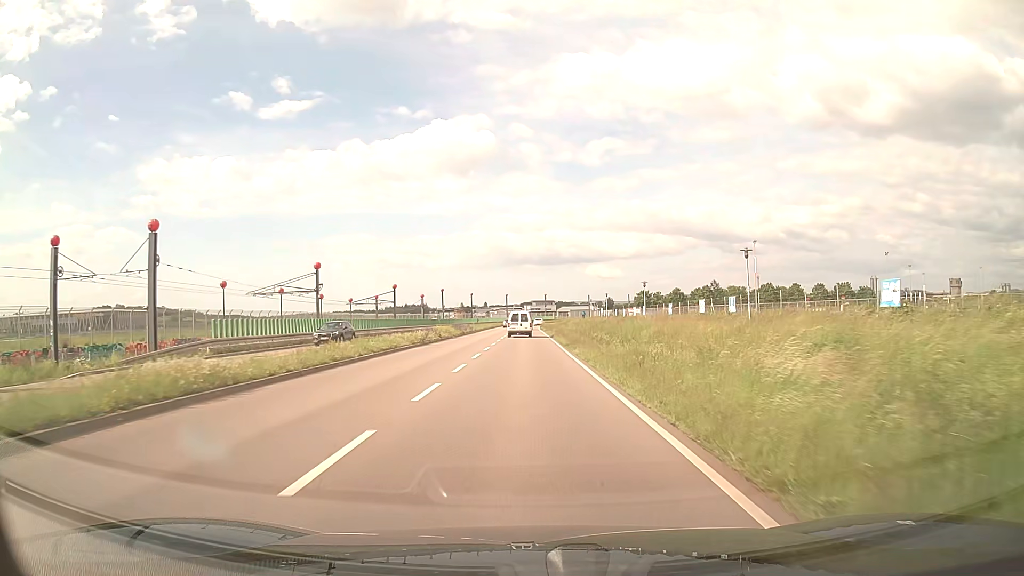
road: secondary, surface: asphalt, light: Day
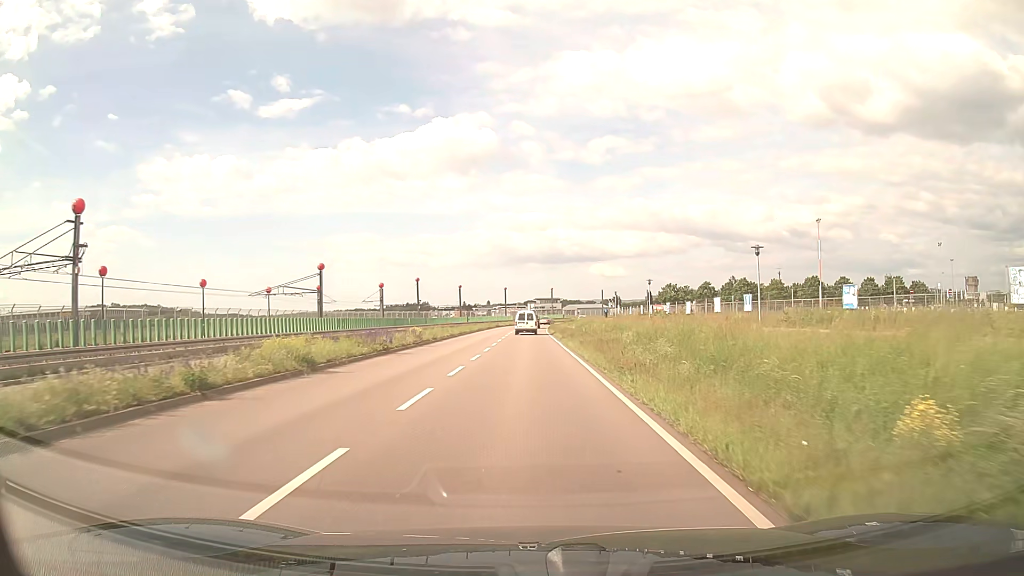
(-0.1, +31.2) m; 0°
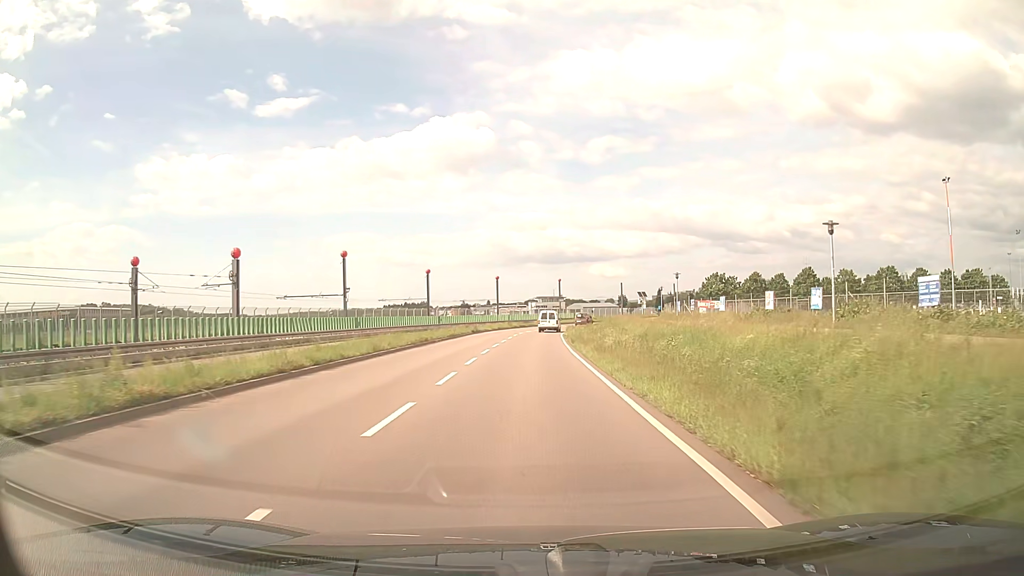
(-0.1, +38.4) m; 0°
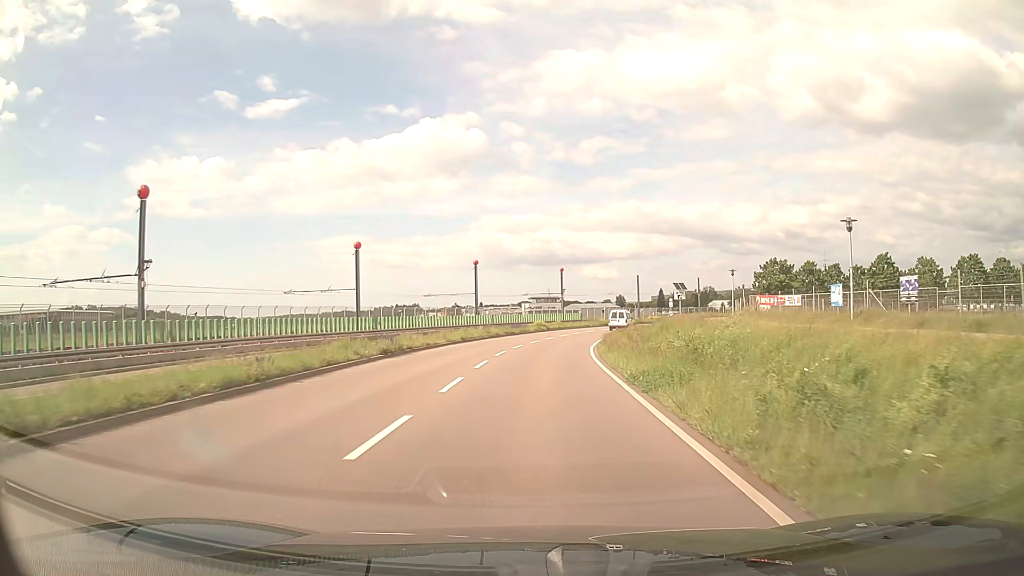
(0.0, +31.2) m; 0°
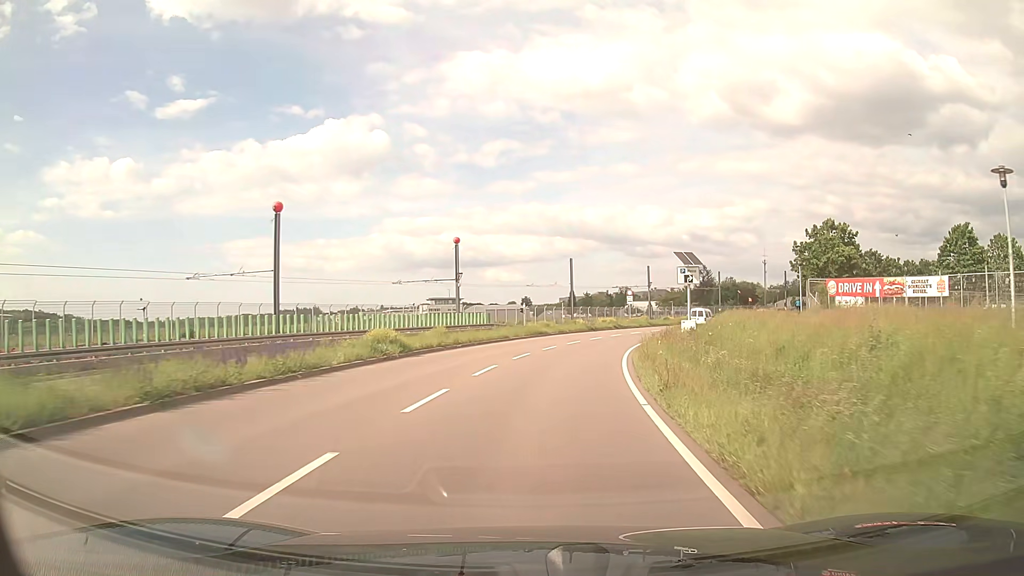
(+2.2, +38.4) m; +8°
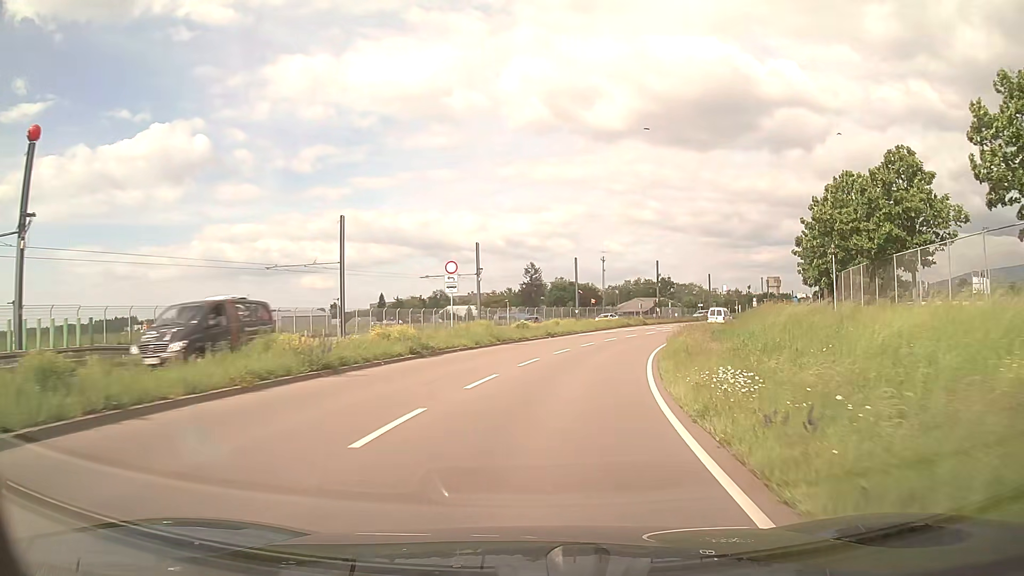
(+4.8, +37.7) m; +16°
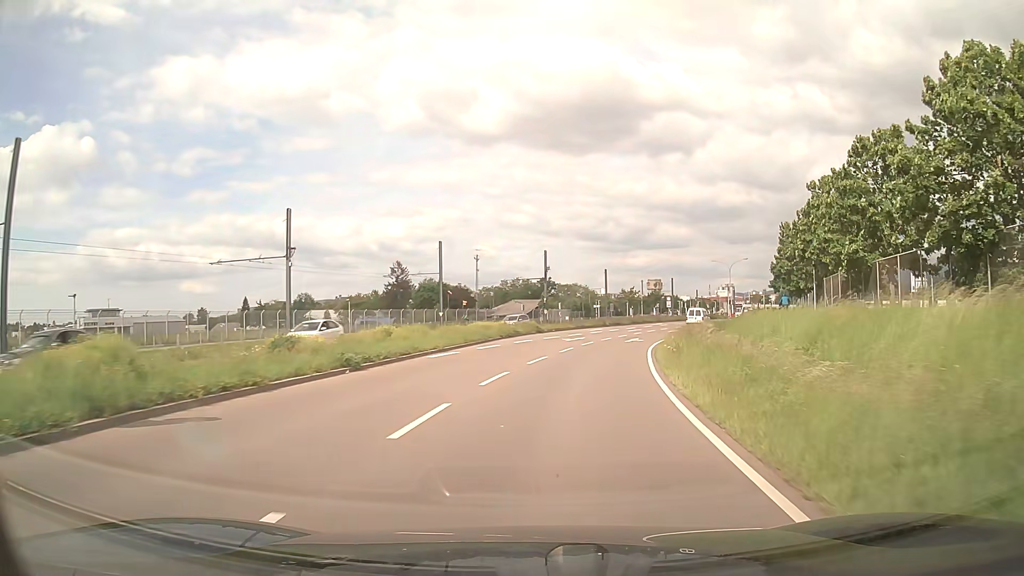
(+2.2, +22.9) m; +11°
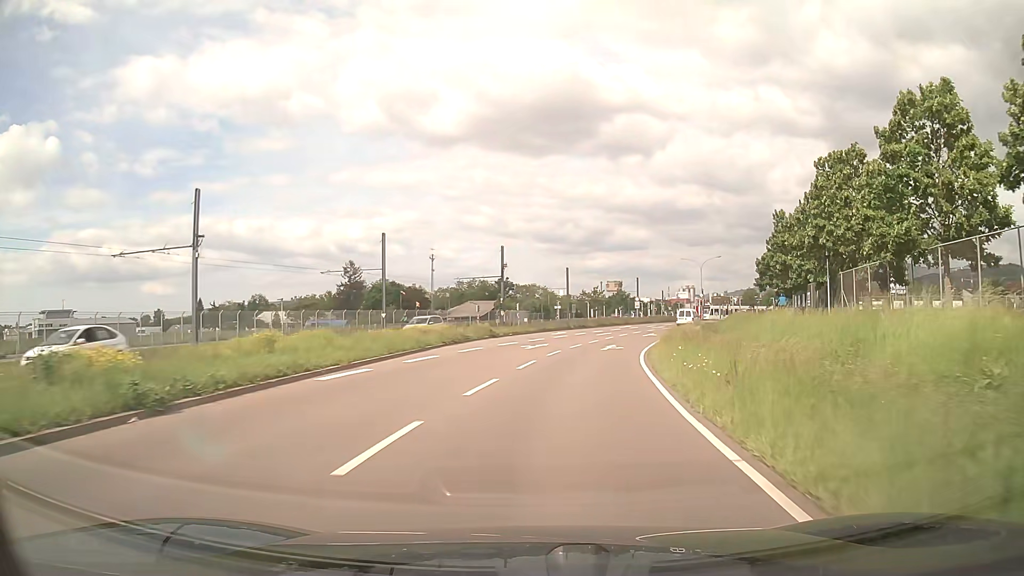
(+0.2, +7.6) m; +3°
(0, +10) (+2, +20) (+3, +30) (+6, +39) (+8, +49) (+12, +58) (+16, +68) (+20, +77) (+26, +85) (+32, +93) m
